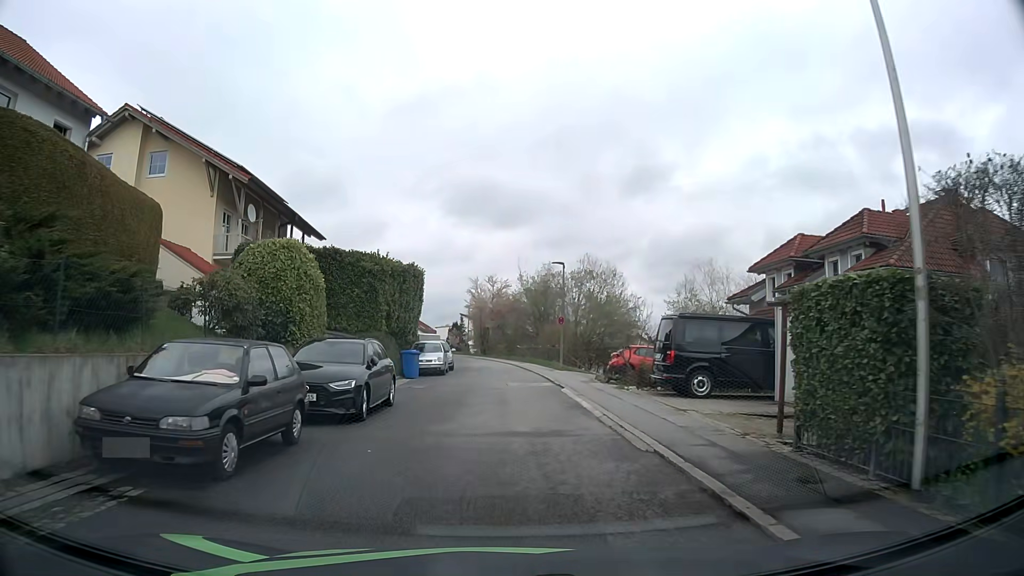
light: Day
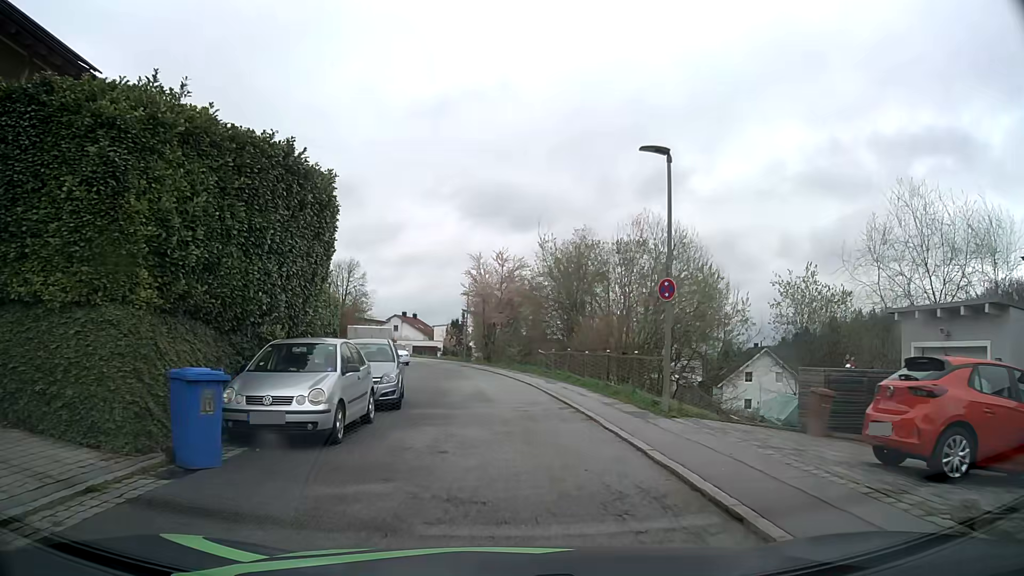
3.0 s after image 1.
(-0.4, +19.6) m; -1°
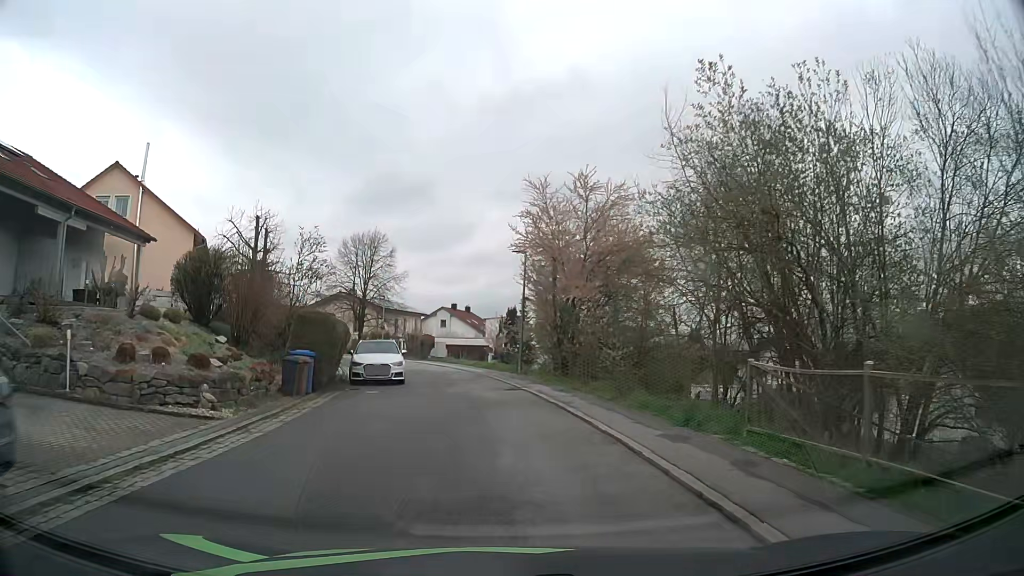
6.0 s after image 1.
(-0.8, +22.2) m; -5°
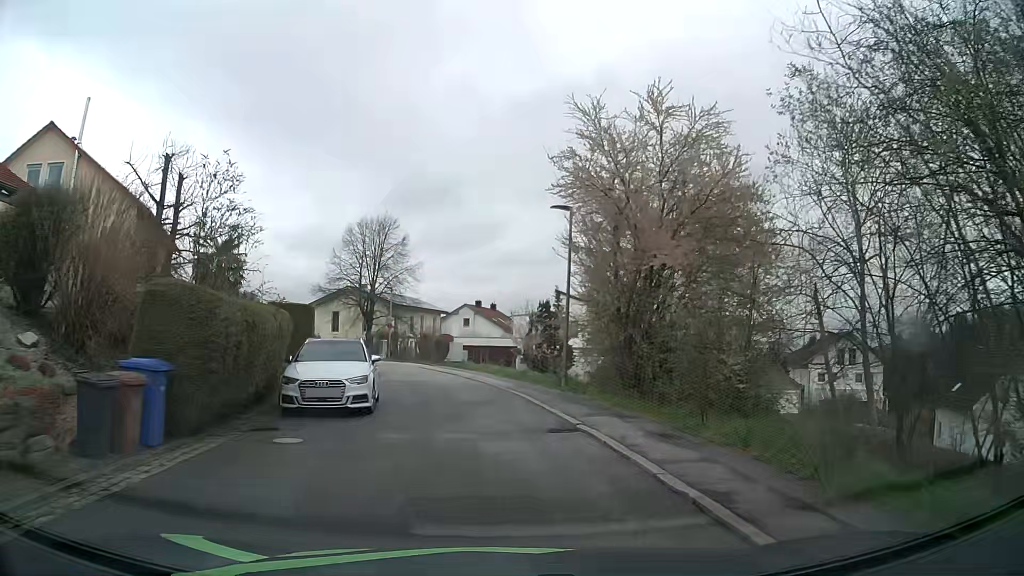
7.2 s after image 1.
(-0.2, +9.1) m; -3°
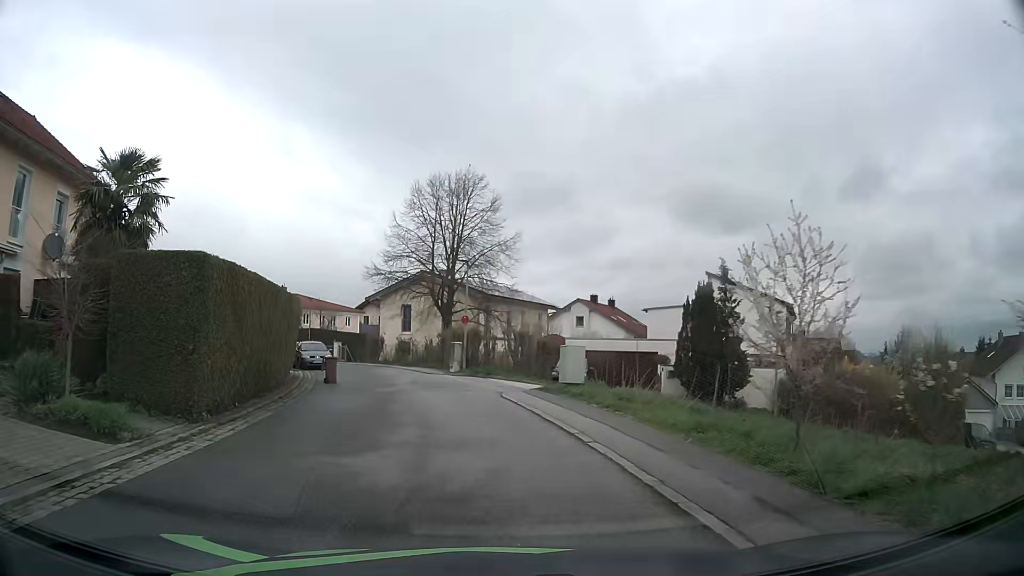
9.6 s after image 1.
(-1.1, +17.1) m; -8°
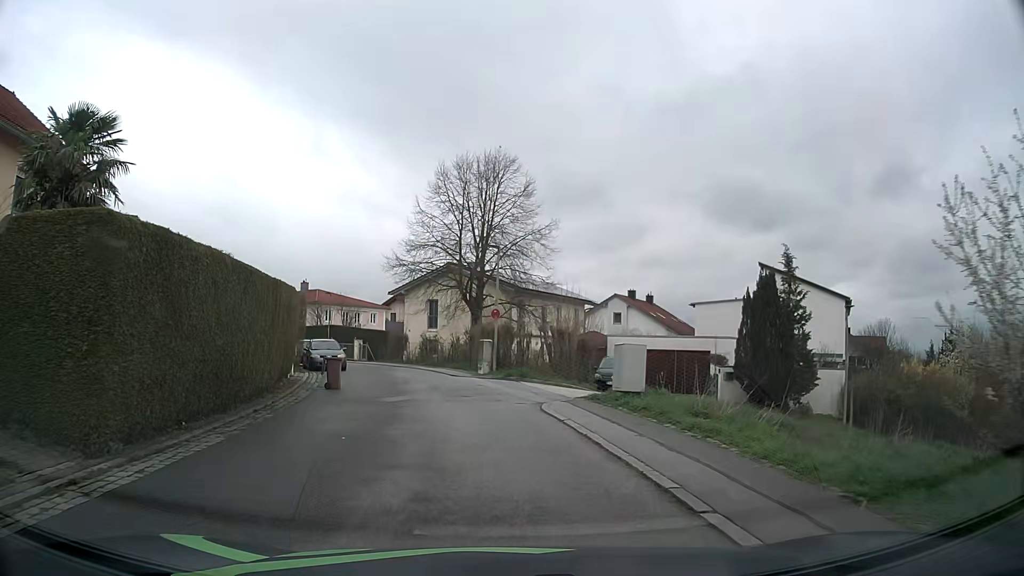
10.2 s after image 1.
(-0.1, +3.8) m; -3°
